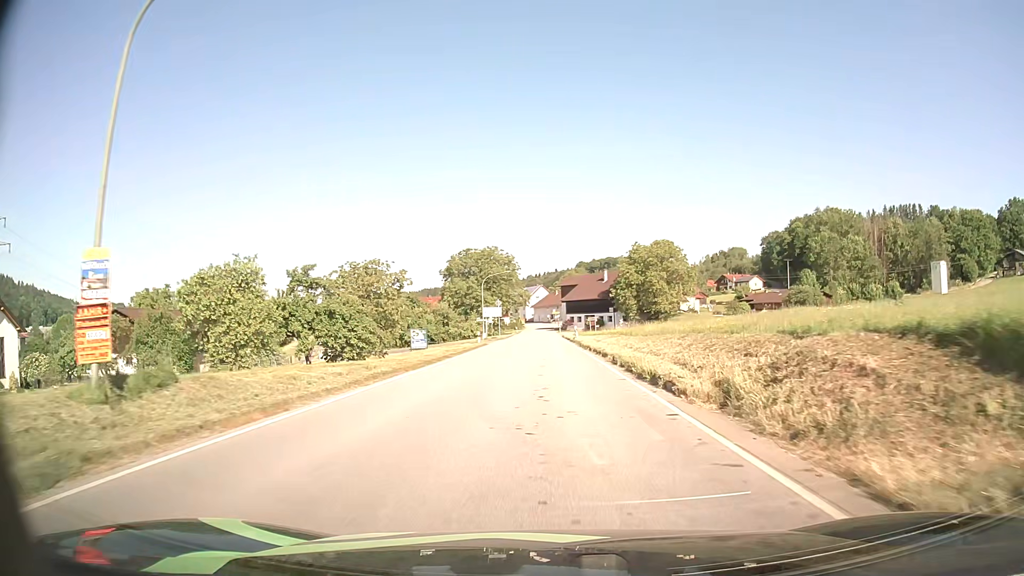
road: secondary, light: Day
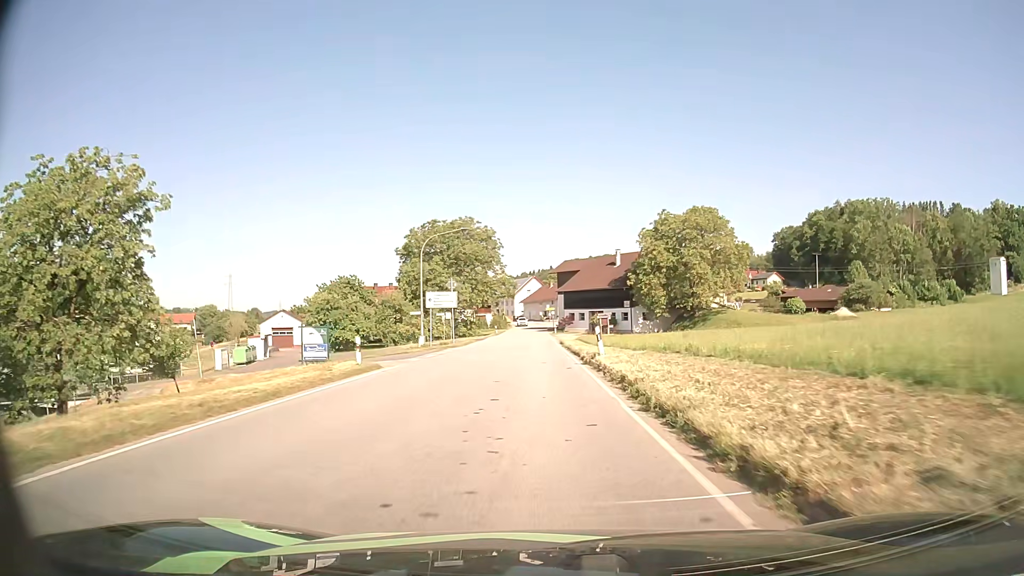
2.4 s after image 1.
(+0.4, +31.0) m; +1°
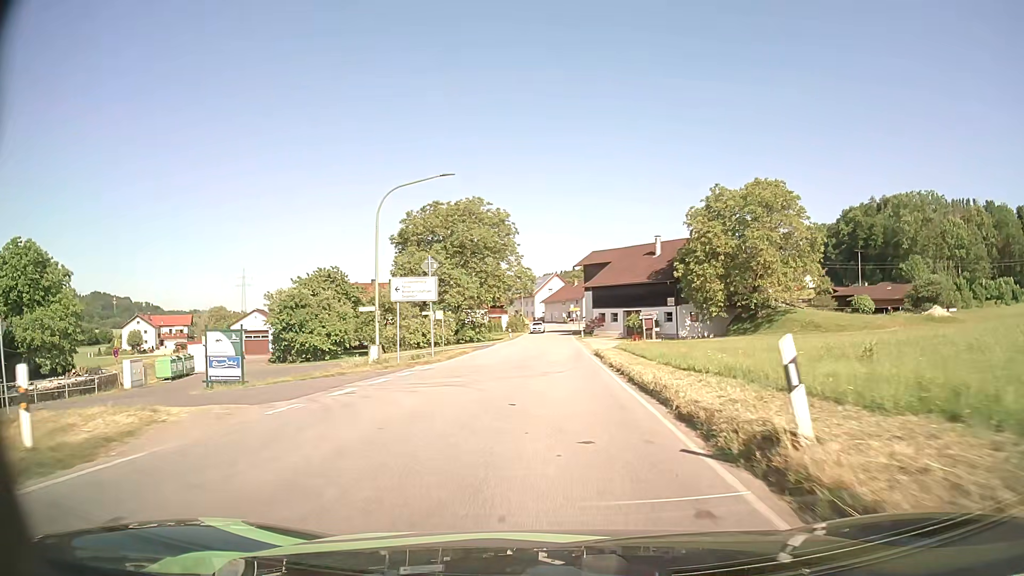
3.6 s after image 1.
(-0.3, +15.4) m; -2°
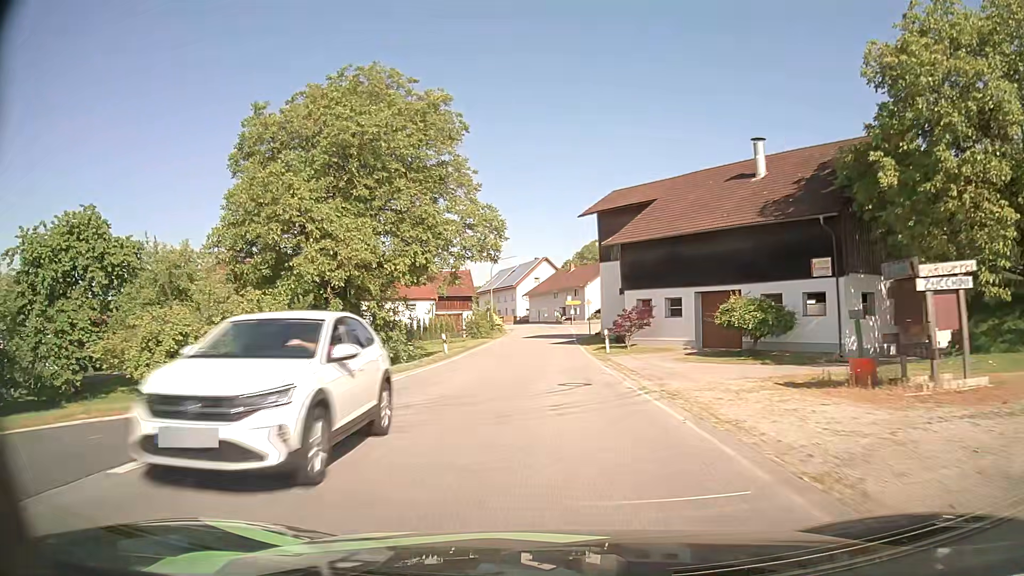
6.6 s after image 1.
(+0.2, +38.7) m; +1°
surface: asphalt
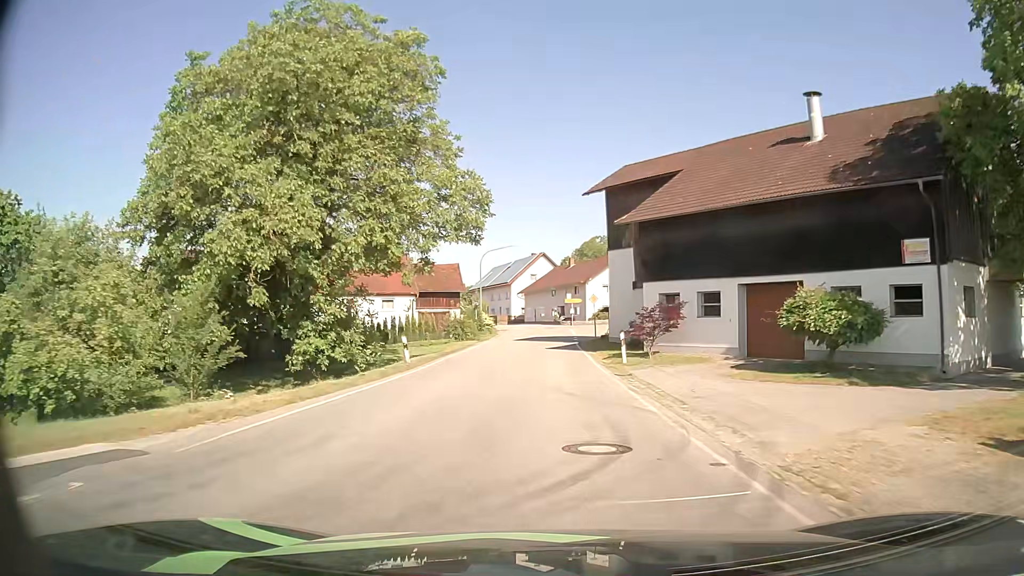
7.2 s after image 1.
(0.0, +8.0) m; 0°
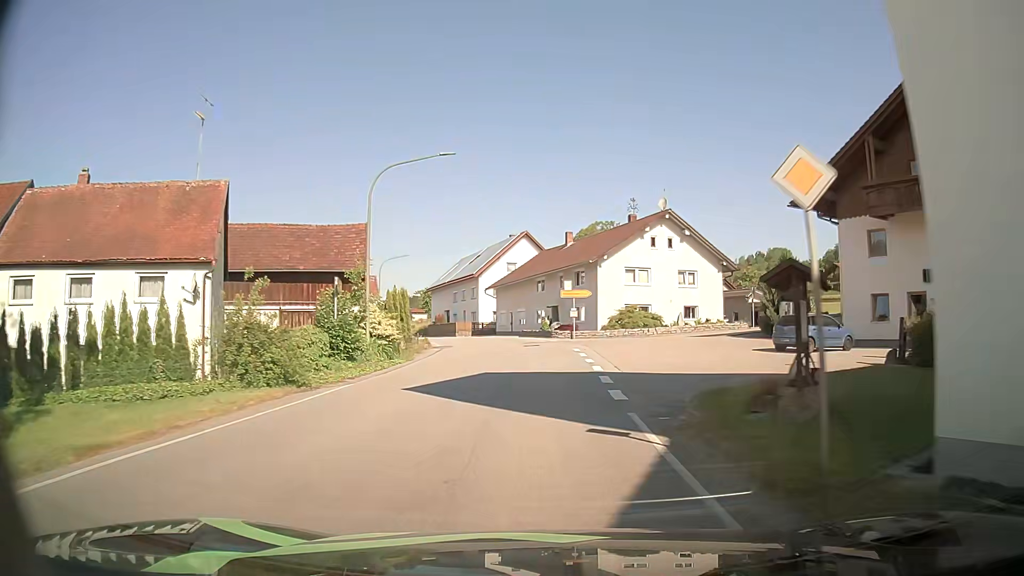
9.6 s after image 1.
(+0.2, +32.3) m; +1°
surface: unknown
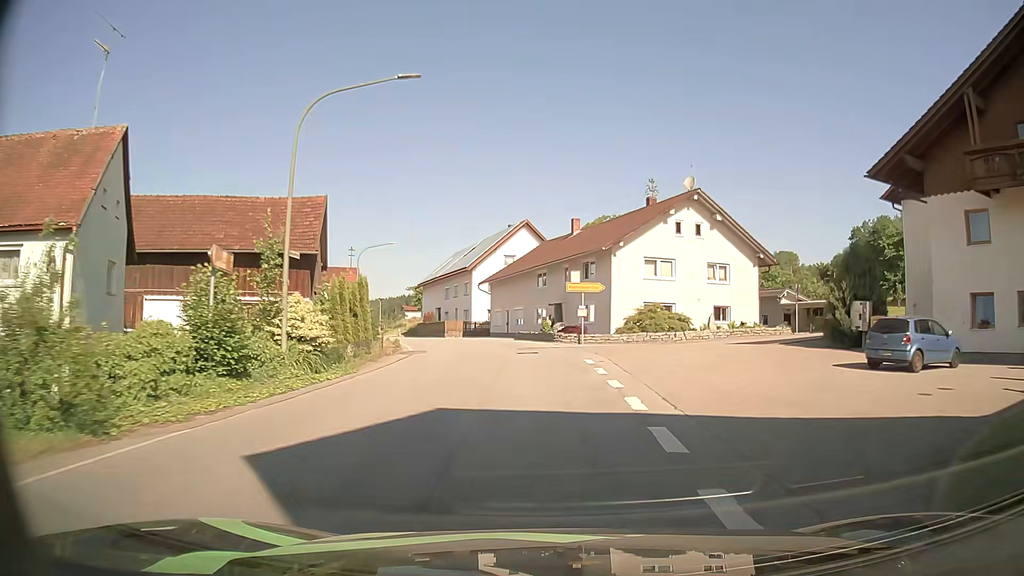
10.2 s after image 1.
(0.0, +7.8) m; -1°
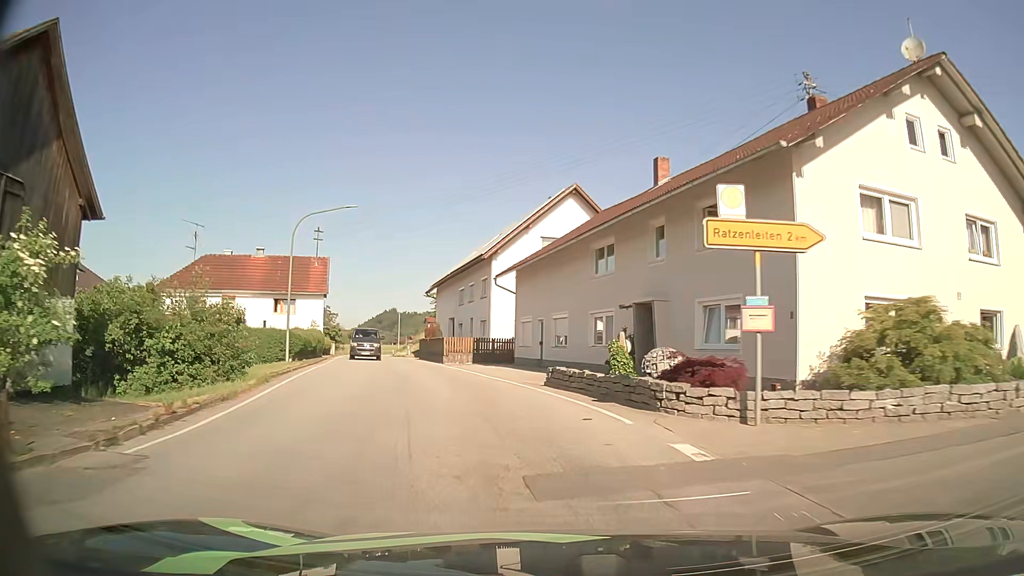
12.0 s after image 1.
(-0.2, +21.8) m; -3°
(-1, +10) (-2, +20) (-5, +29) (-8, +39) (-11, +49) (-14, +58) (-16, +68) (-19, +77) (-22, +87) (-24, +97) m
